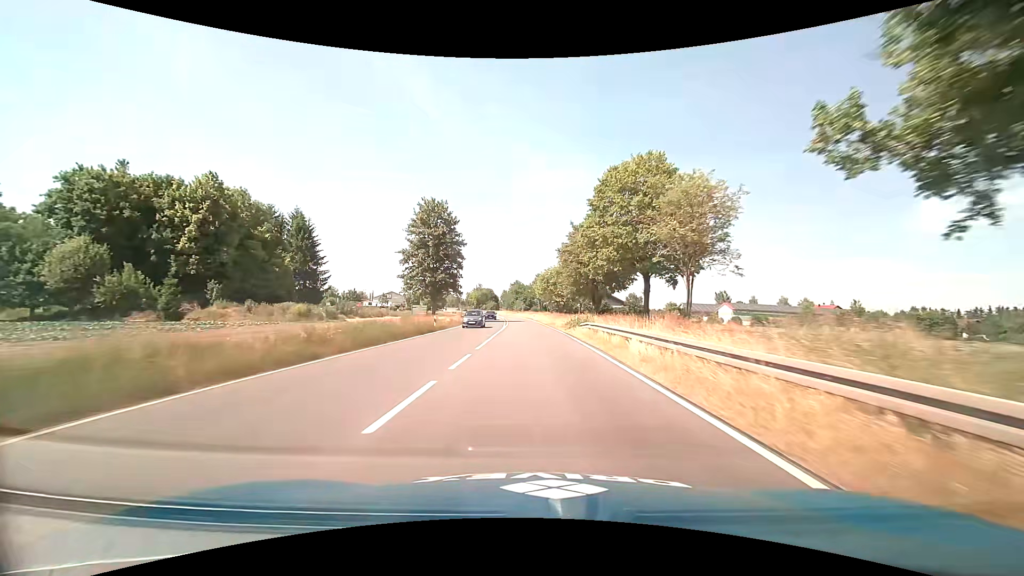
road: trunk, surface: asphalt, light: Day
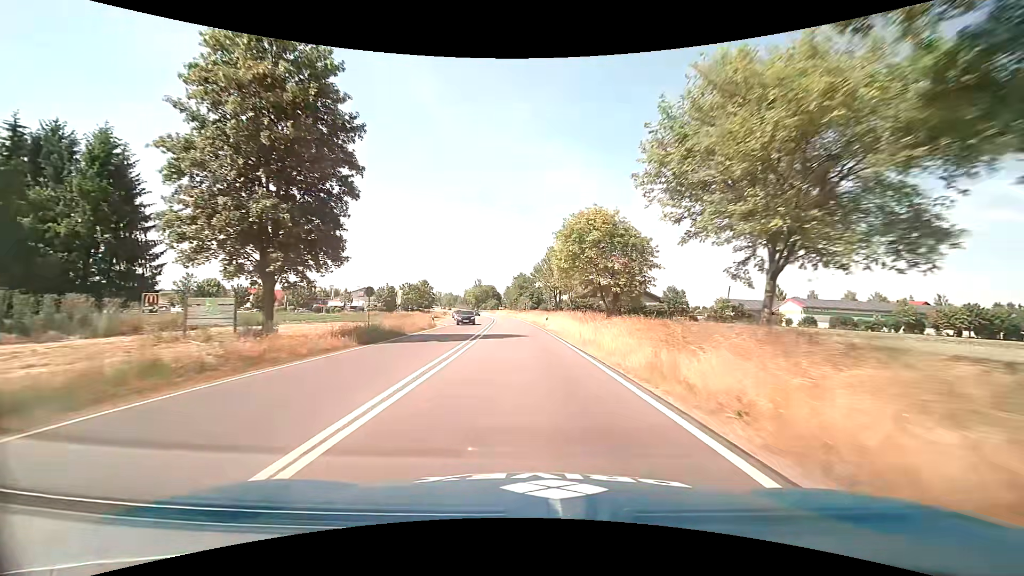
(-0.4, +42.7) m; -1°
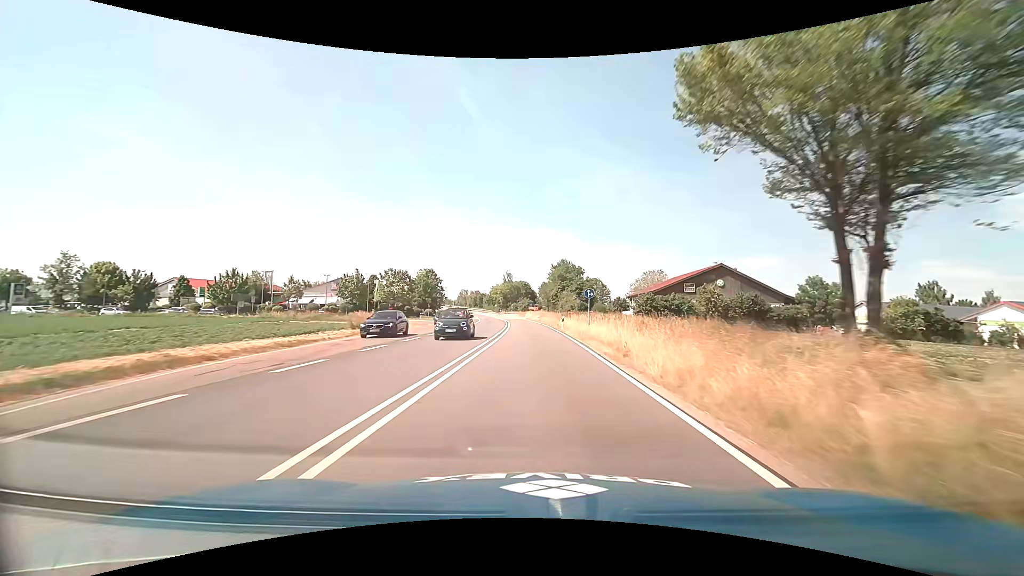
(-2.0, +51.8) m; -4°
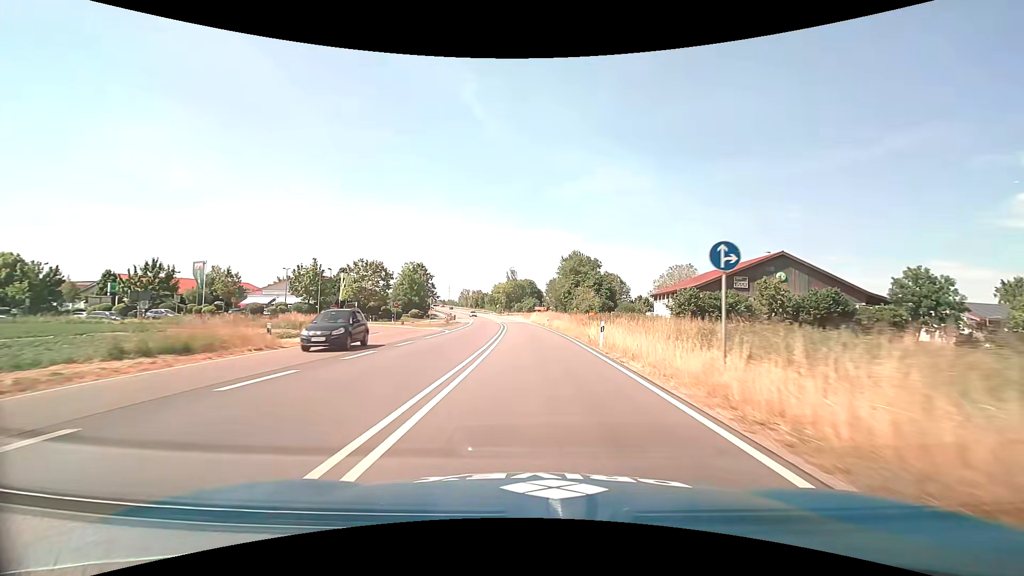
(-0.2, +20.5) m; -1°
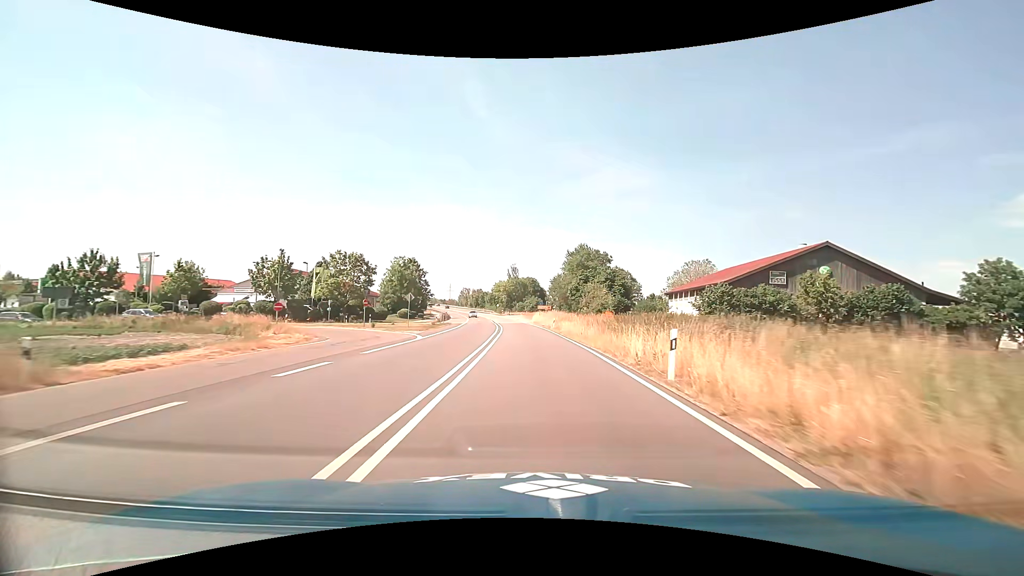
(0.0, +10.3) m; 0°
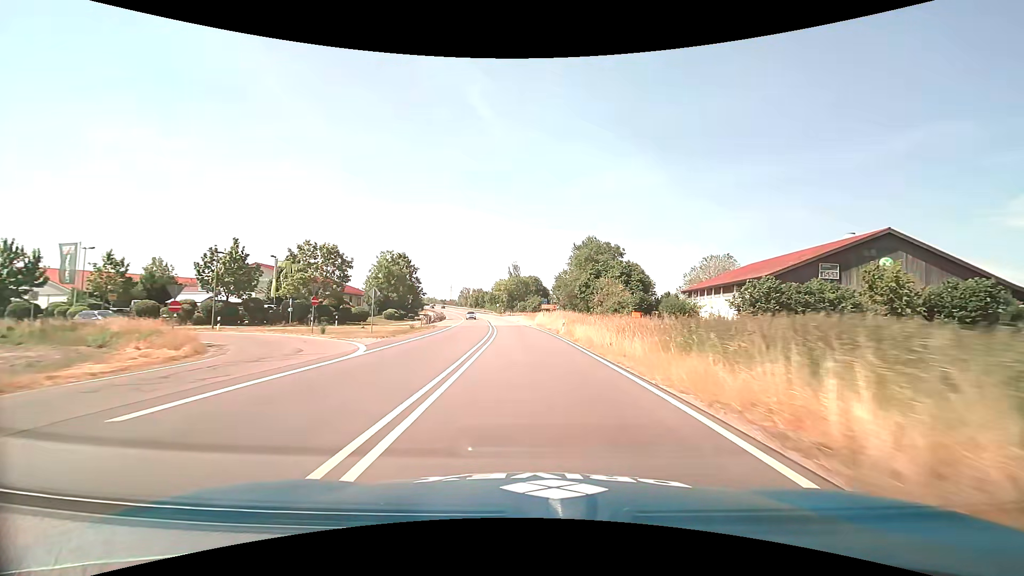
(0.0, +10.3) m; 0°
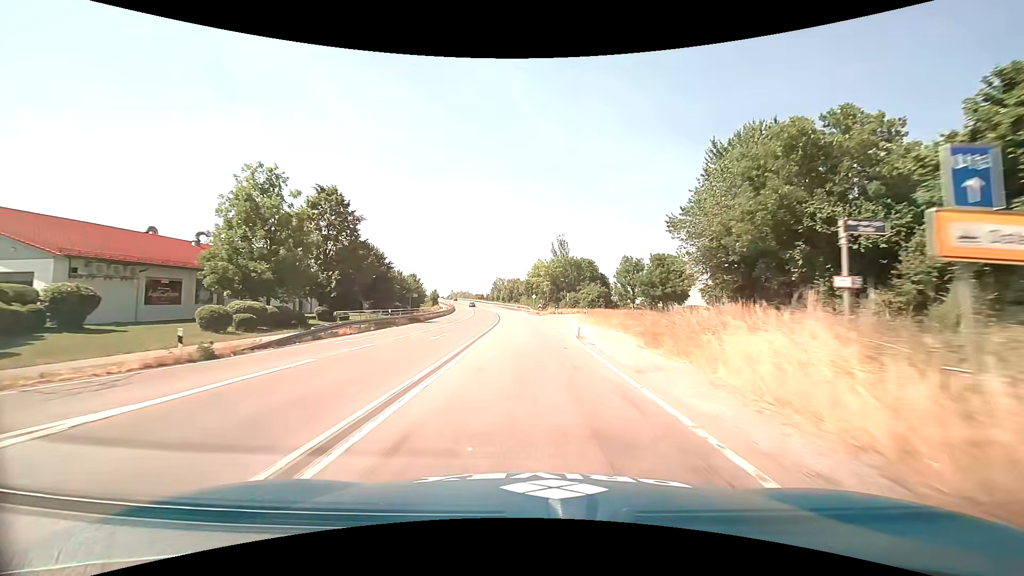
(-2.0, +52.8) m; -5°
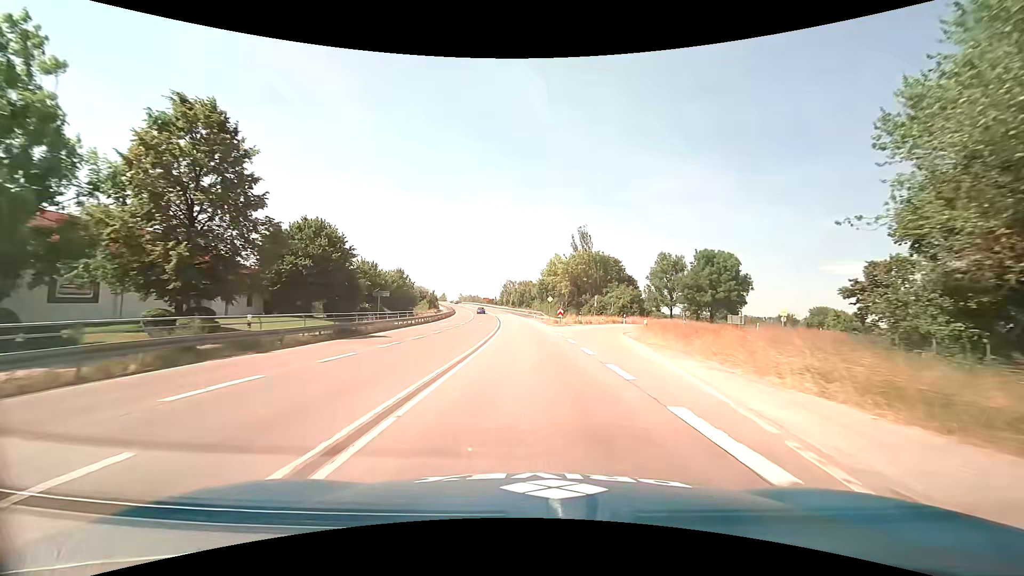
(-0.4, +21.1) m; -2°
